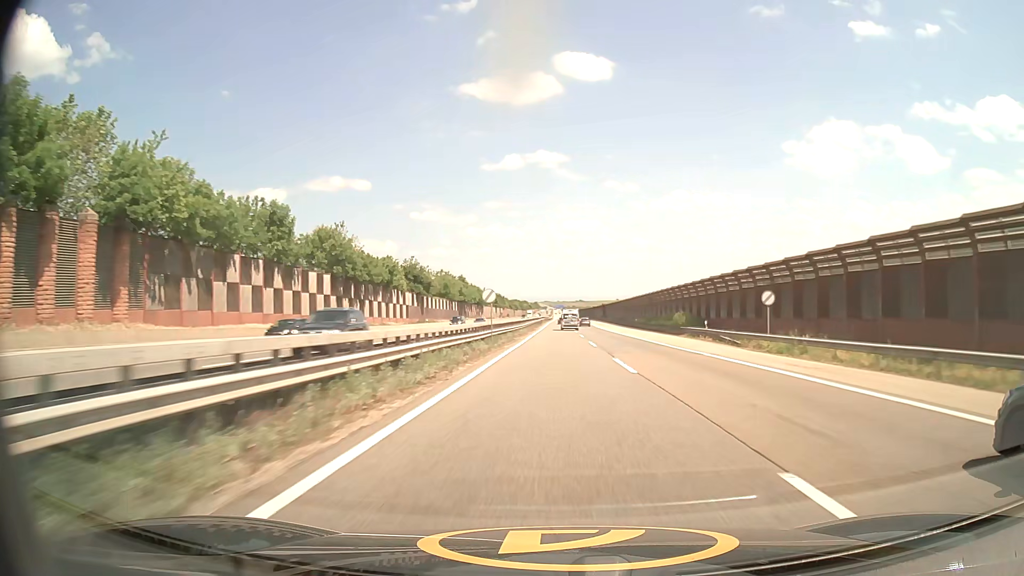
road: motorway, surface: asphalt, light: Day
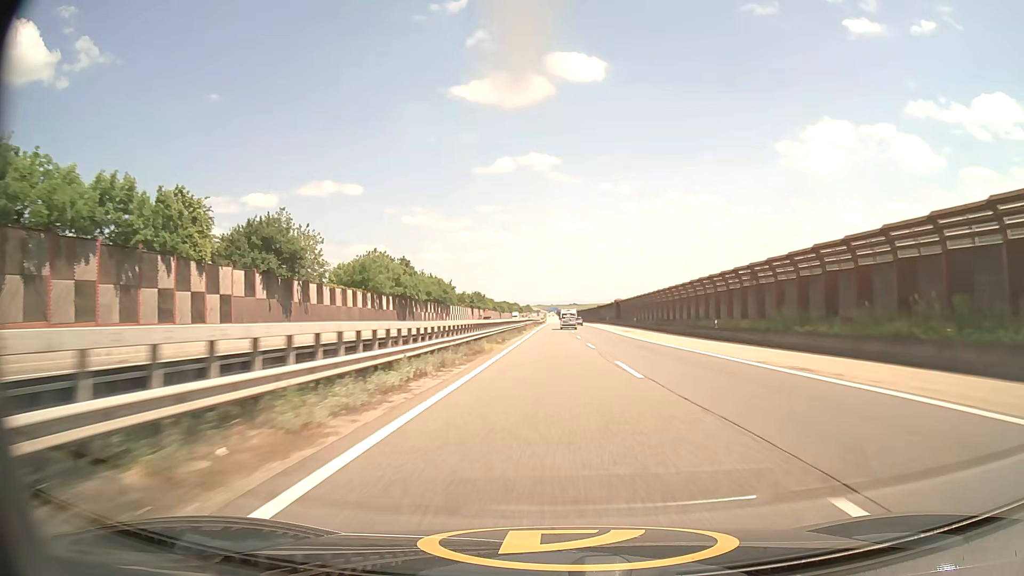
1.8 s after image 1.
(+0.3, +55.4) m; +1°
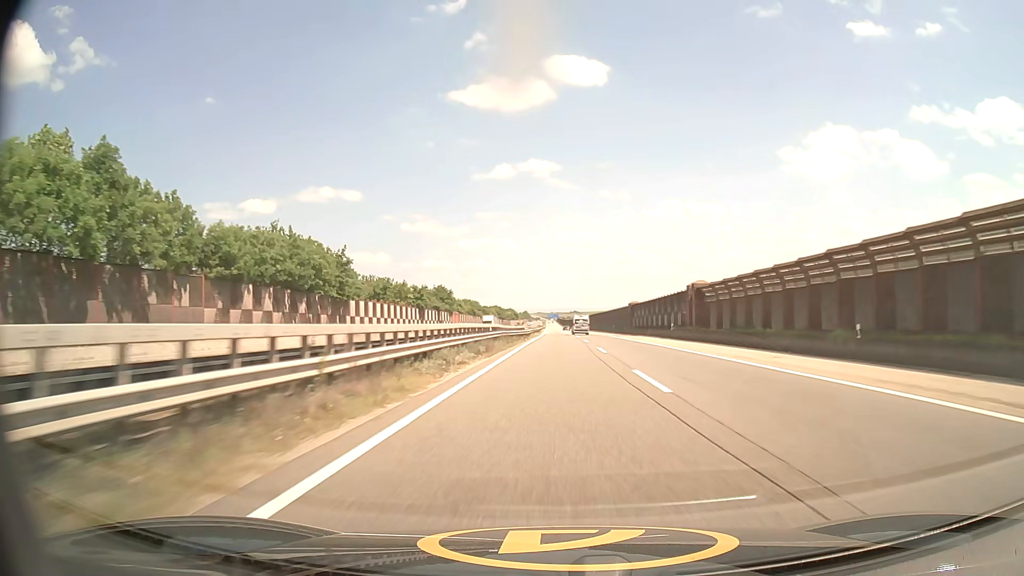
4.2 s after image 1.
(0.0, +75.2) m; 0°
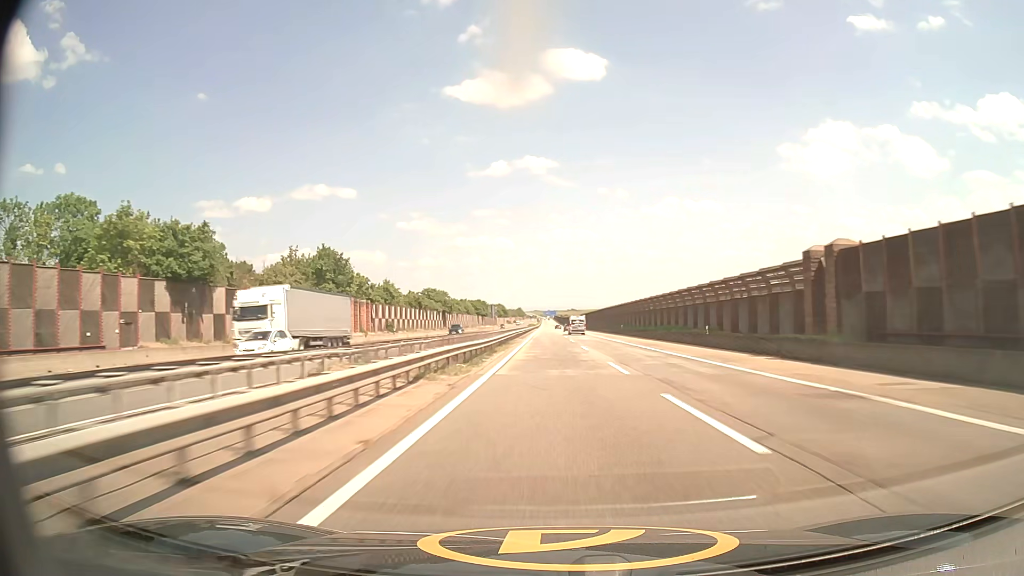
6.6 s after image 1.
(+0.4, +78.1) m; 0°
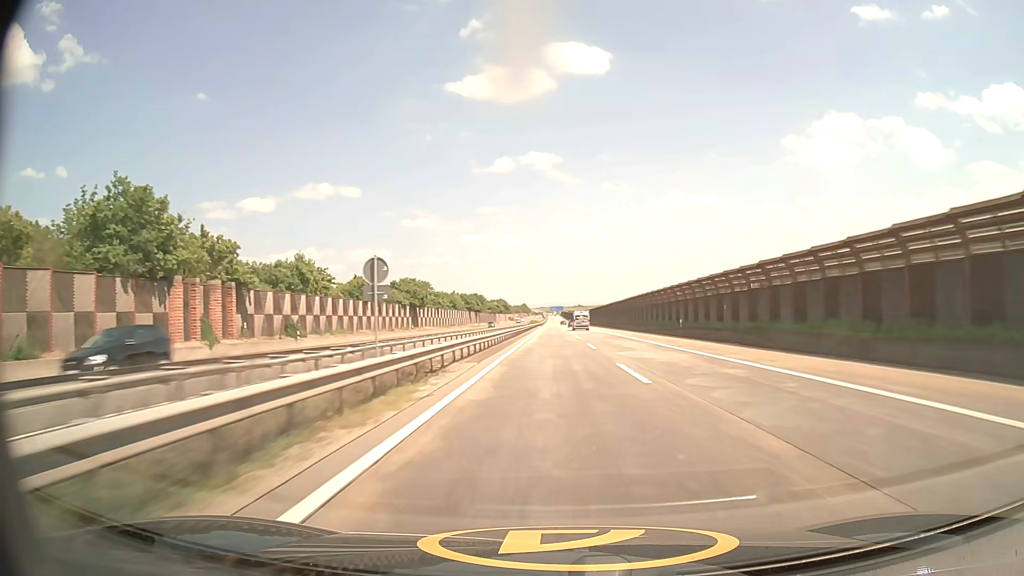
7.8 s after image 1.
(-0.2, +40.4) m; 0°
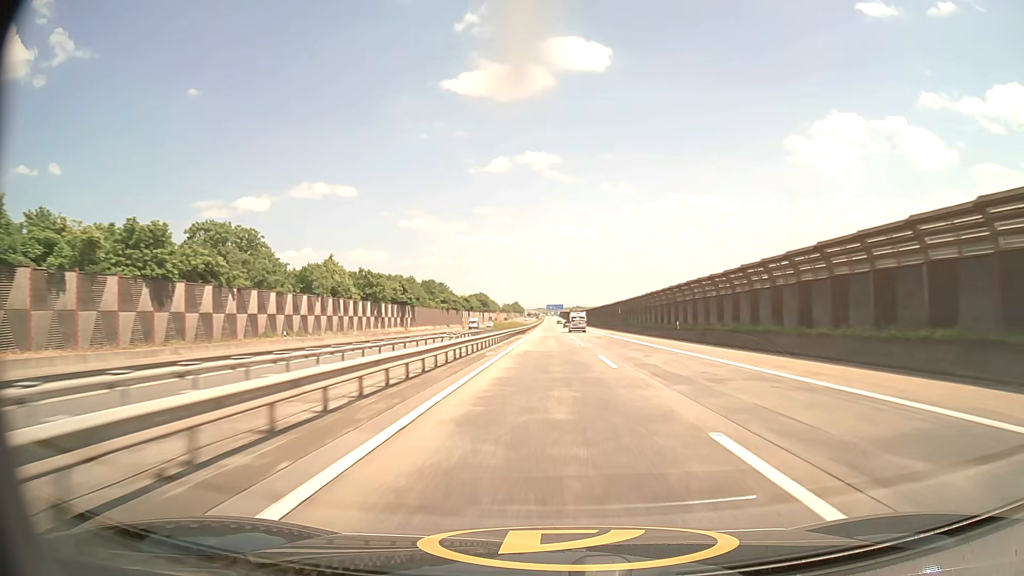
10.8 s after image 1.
(-0.4, +102.4) m; 0°
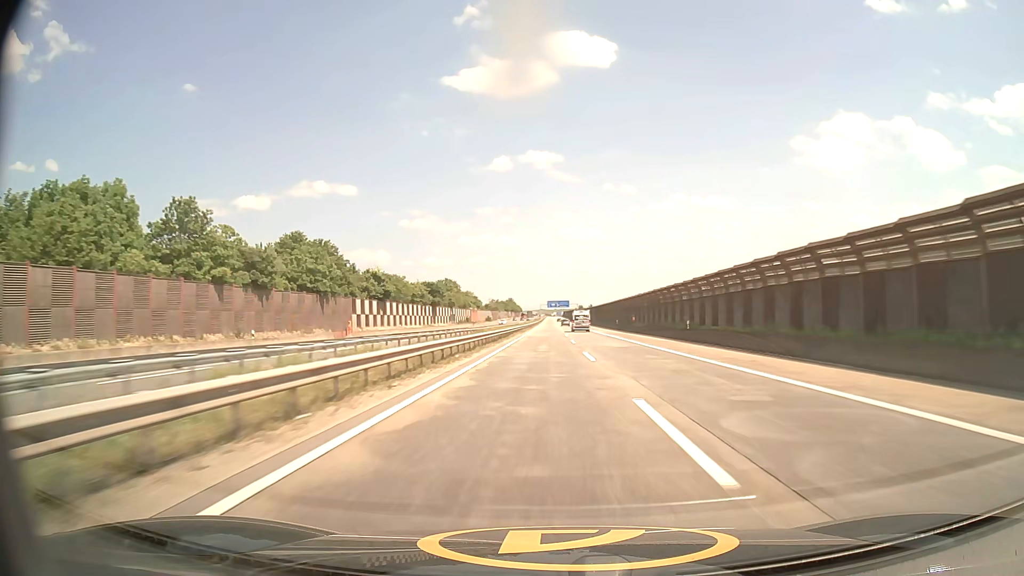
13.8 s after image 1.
(0.0, +103.7) m; 0°
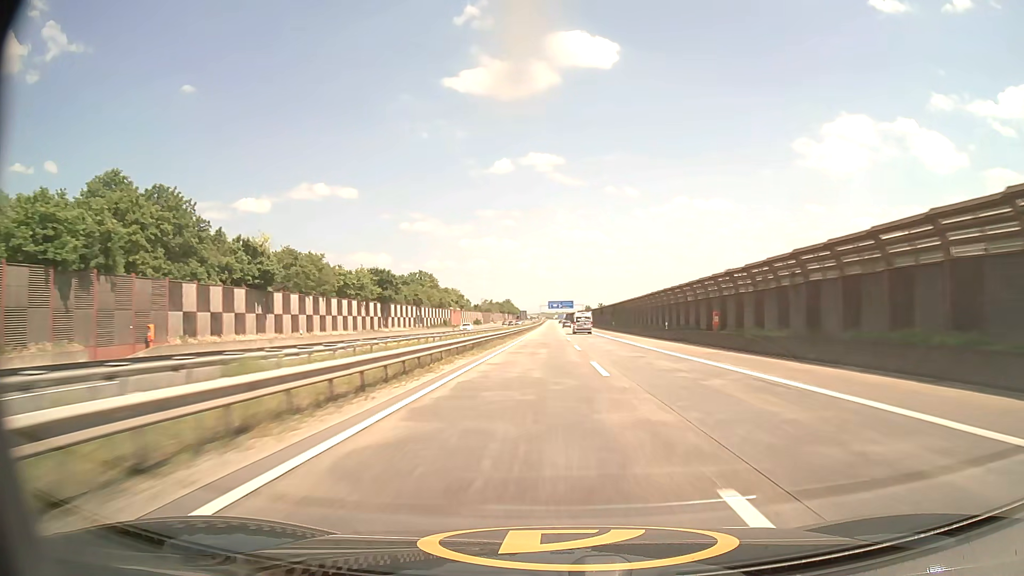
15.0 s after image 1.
(0.0, +42.1) m; 0°
(0, +10) (0, +20) (0, +30) (0, +40) (0, +50) (0, +60) (0, +70) (0, +80) (-1, +90) (-1, +100) m
